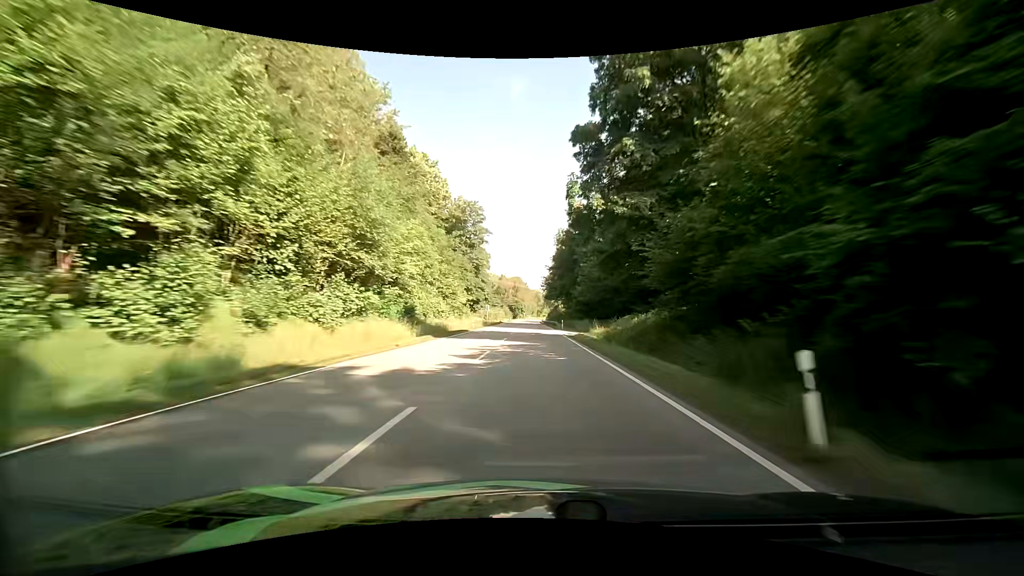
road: primary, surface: asphalt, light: Day
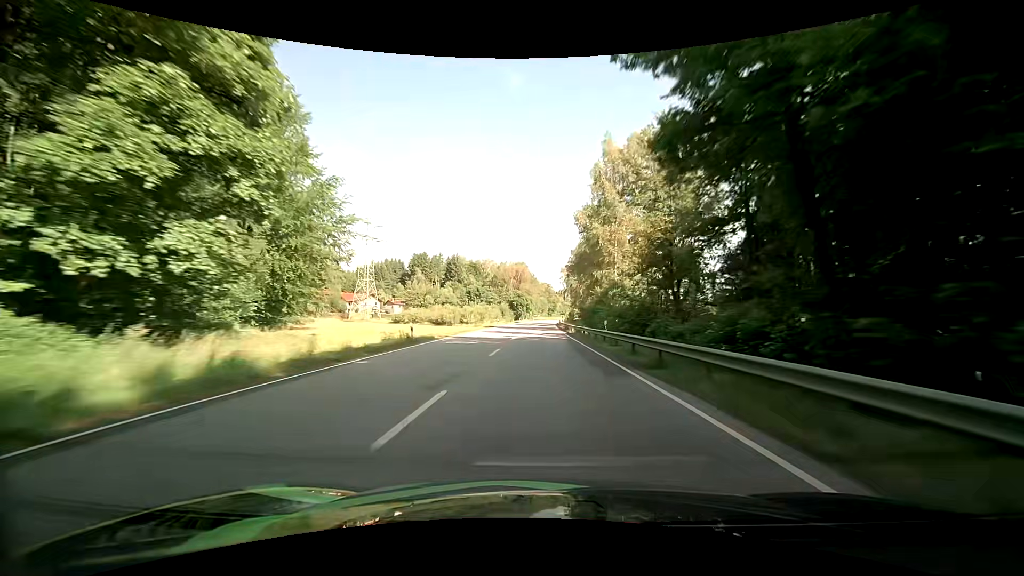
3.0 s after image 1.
(-0.7, +83.1) m; -1°
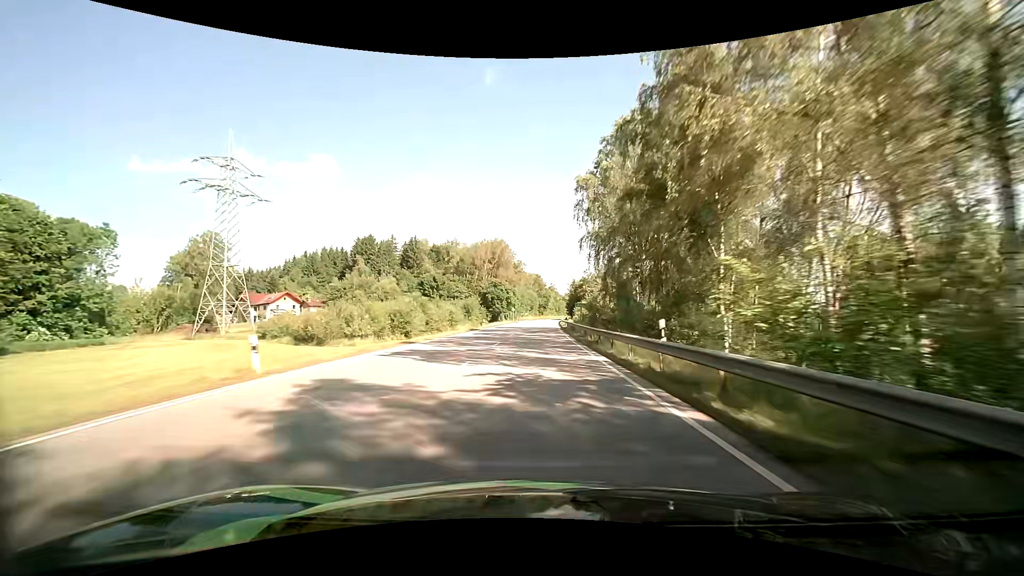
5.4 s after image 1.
(+0.5, +66.1) m; +1°
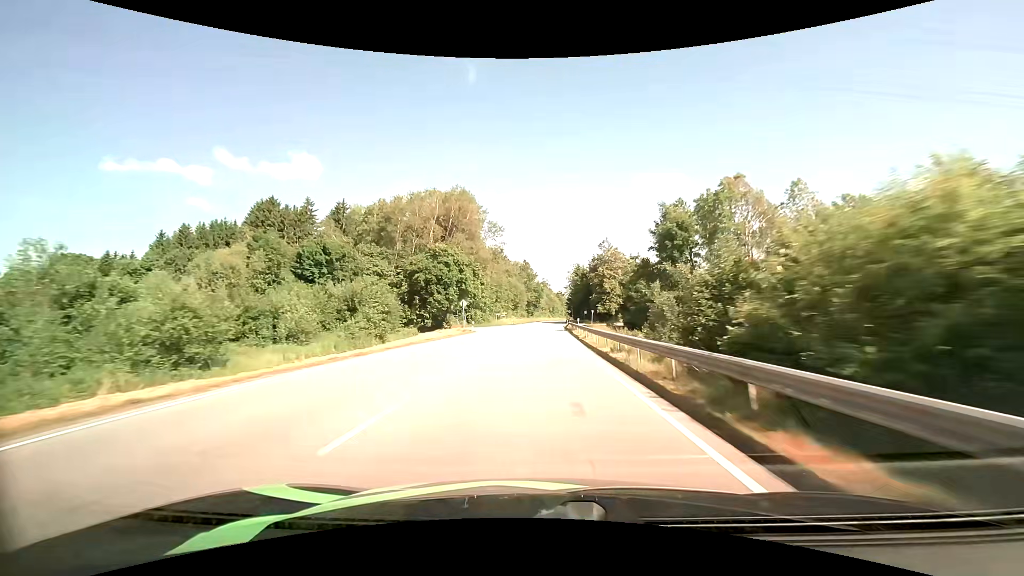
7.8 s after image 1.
(+0.9, +66.0) m; +1°
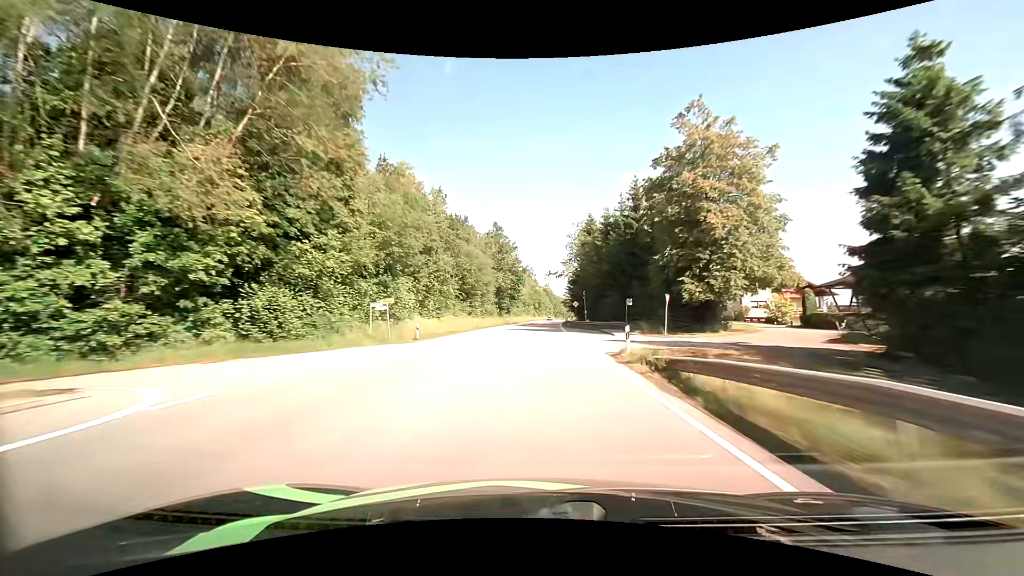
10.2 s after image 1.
(+1.0, +66.7) m; +2°
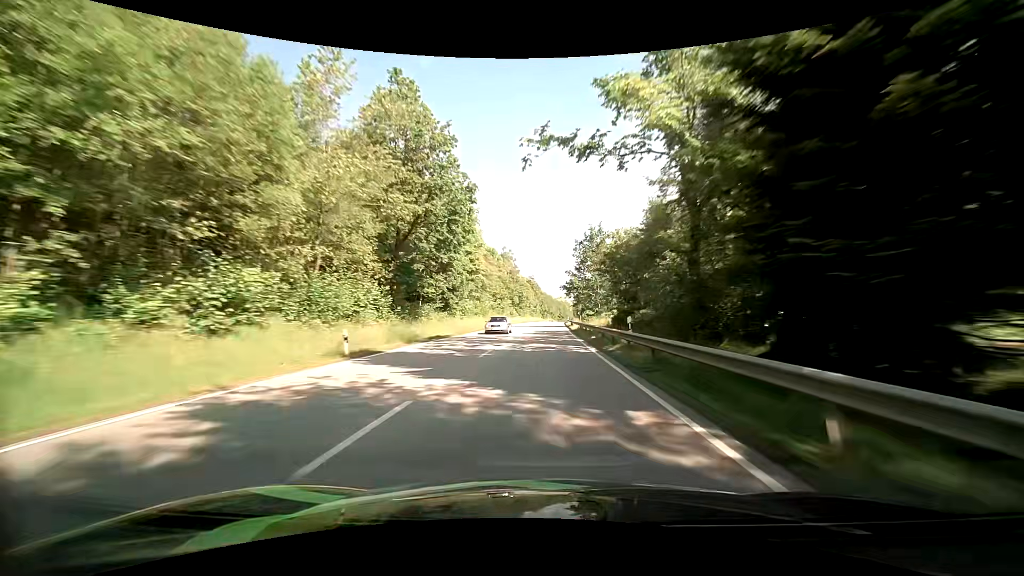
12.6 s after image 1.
(+1.1, +66.3) m; +2°
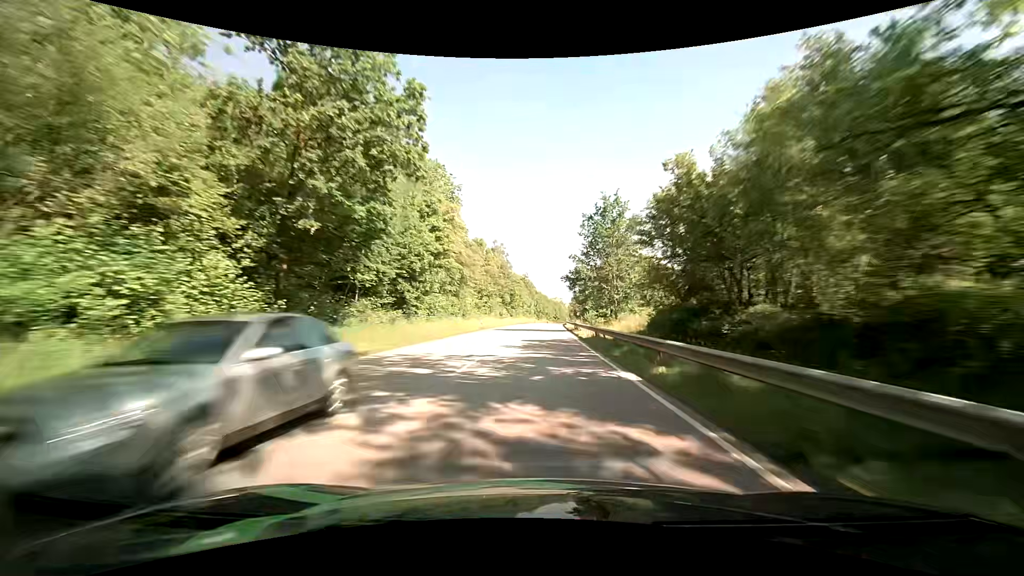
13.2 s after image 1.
(0.0, +16.4) m; 0°
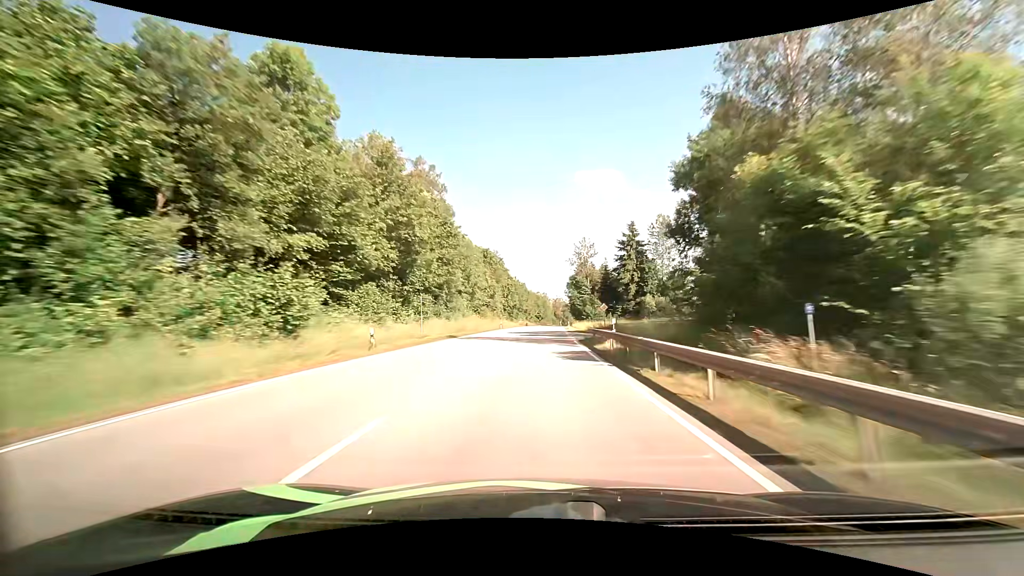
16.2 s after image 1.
(+1.8, +80.7) m; +2°
(0, +10) (0, +20) (0, +30) (+1, +40) (+1, +50) (+1, +60) (+2, +70) (+2, +80) (+2, +90) (+3, +100) m
